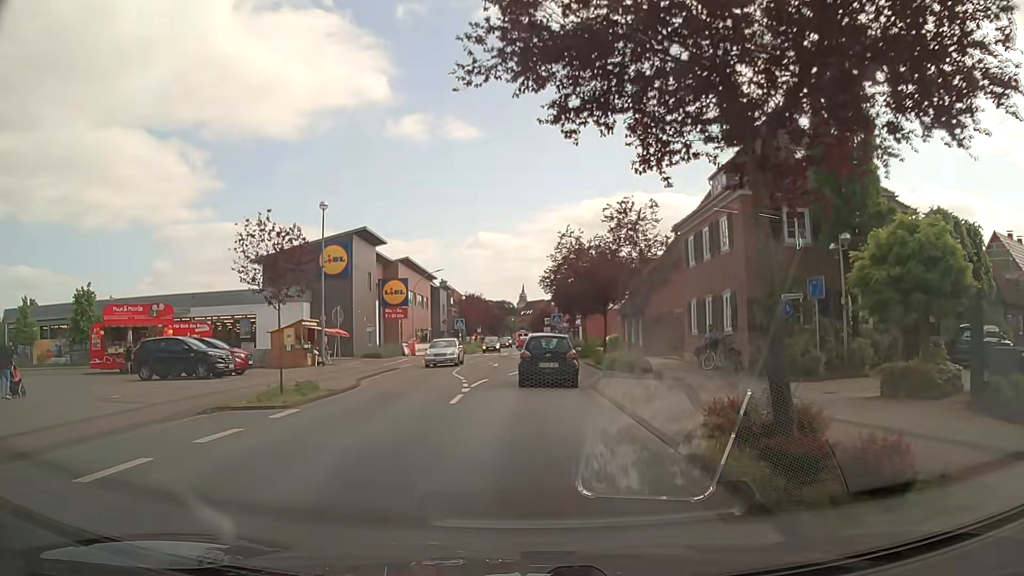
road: tertiary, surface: asphalt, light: Day
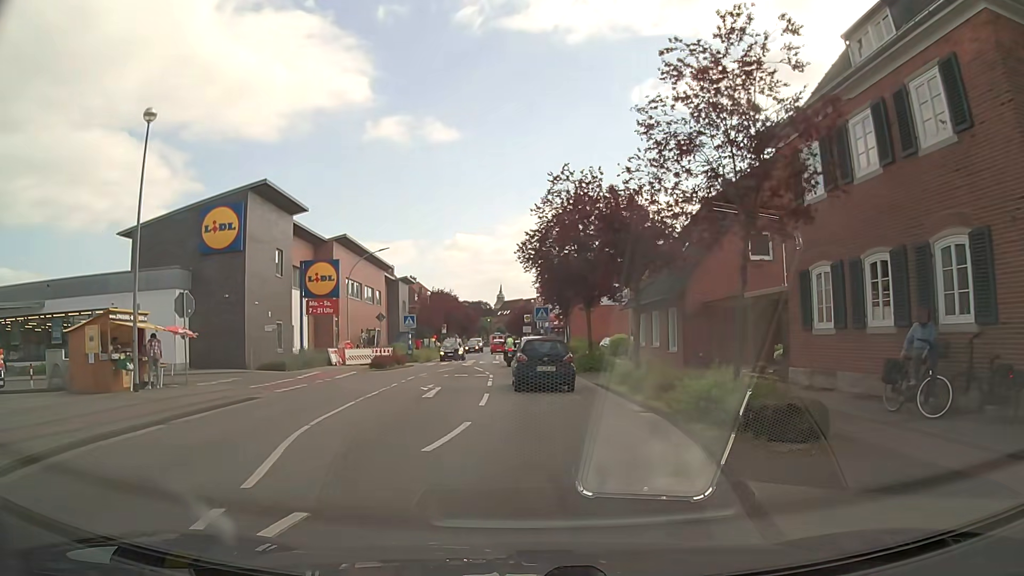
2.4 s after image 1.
(+0.1, +16.4) m; +1°
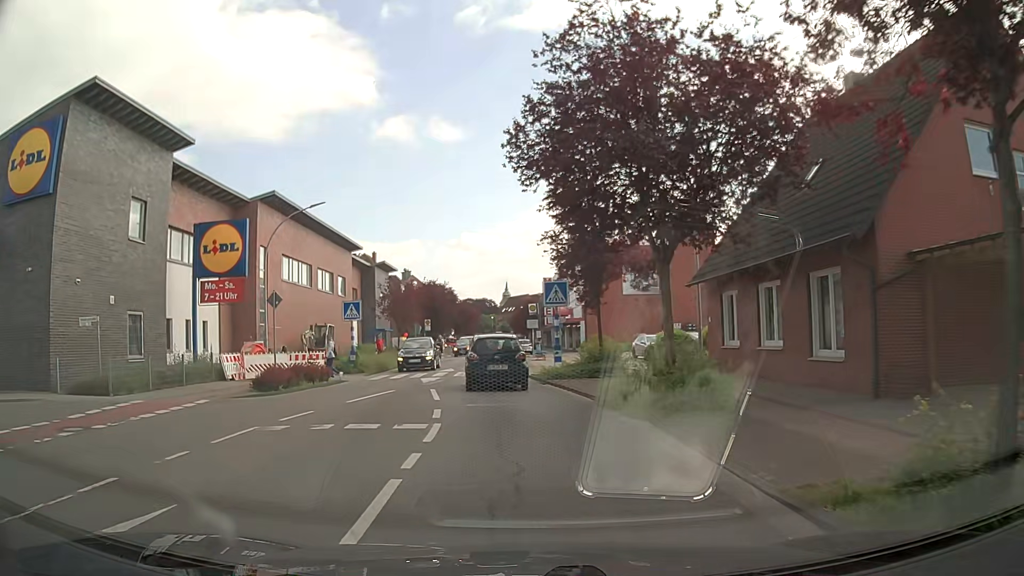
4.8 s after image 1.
(+0.1, +16.0) m; 0°
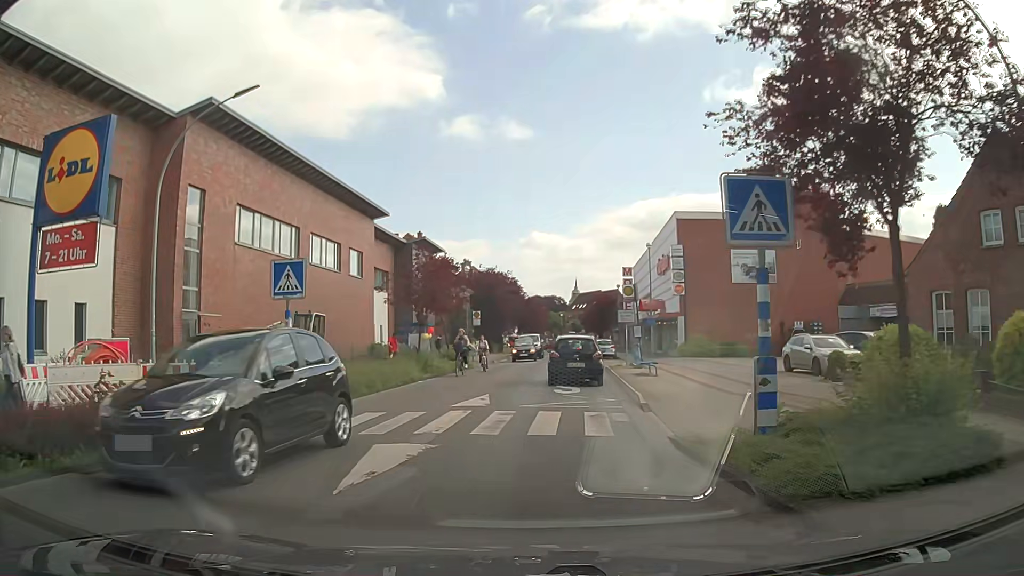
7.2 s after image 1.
(-1.0, +15.5) m; -7°
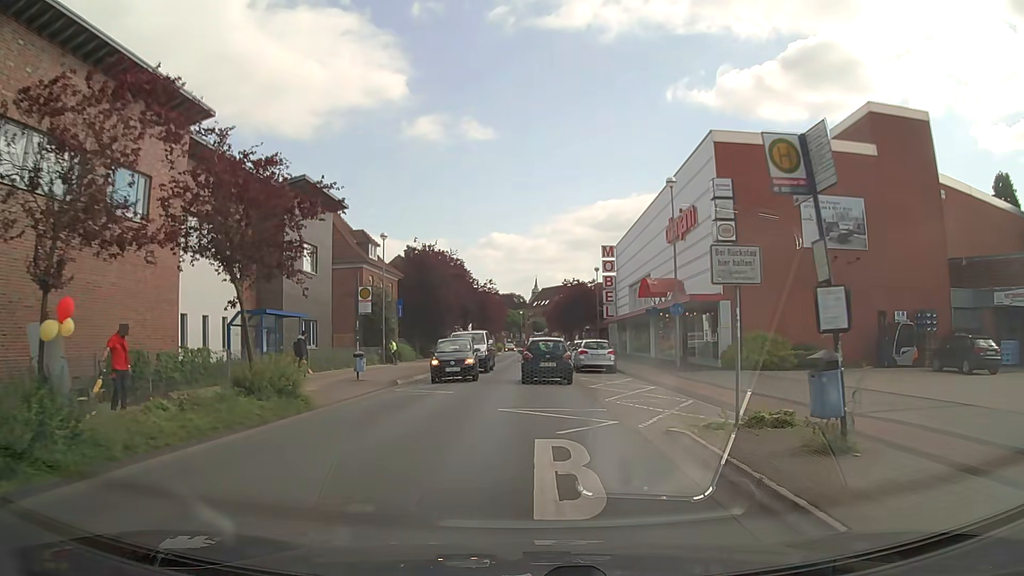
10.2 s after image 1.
(+1.1, +21.2) m; +4°
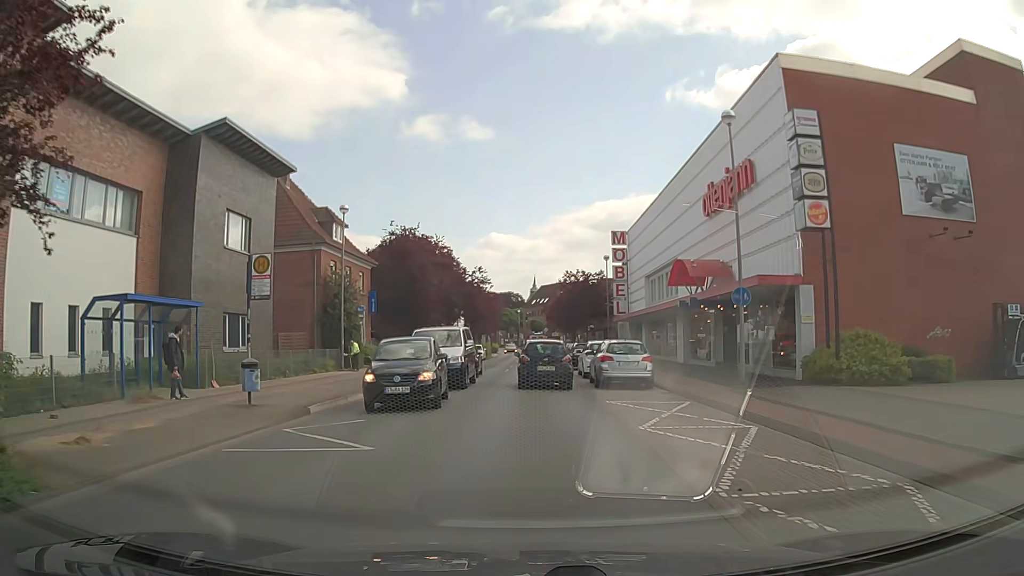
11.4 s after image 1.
(0.0, +9.5) m; 0°
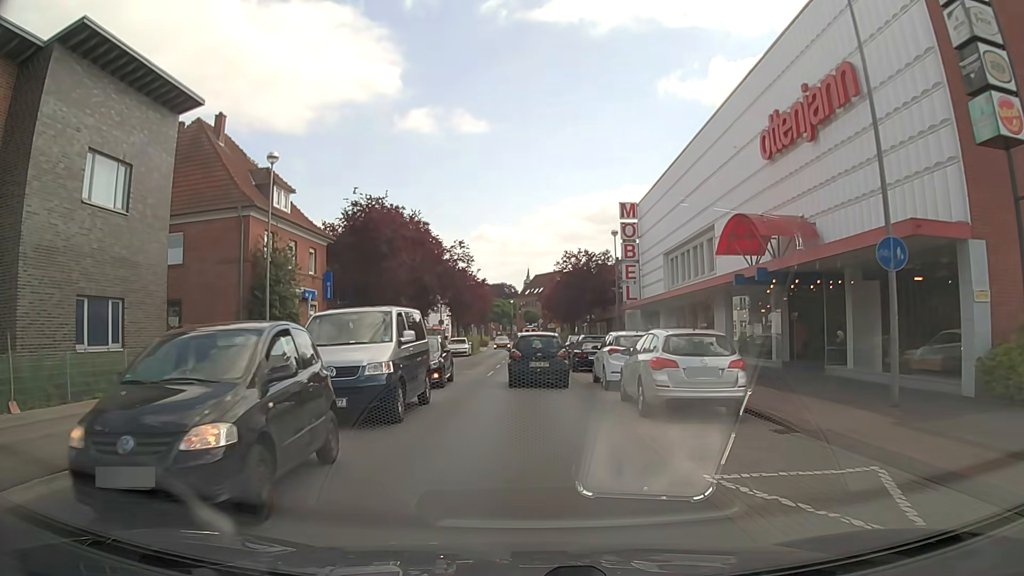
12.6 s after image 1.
(+0.1, +9.5) m; 0°
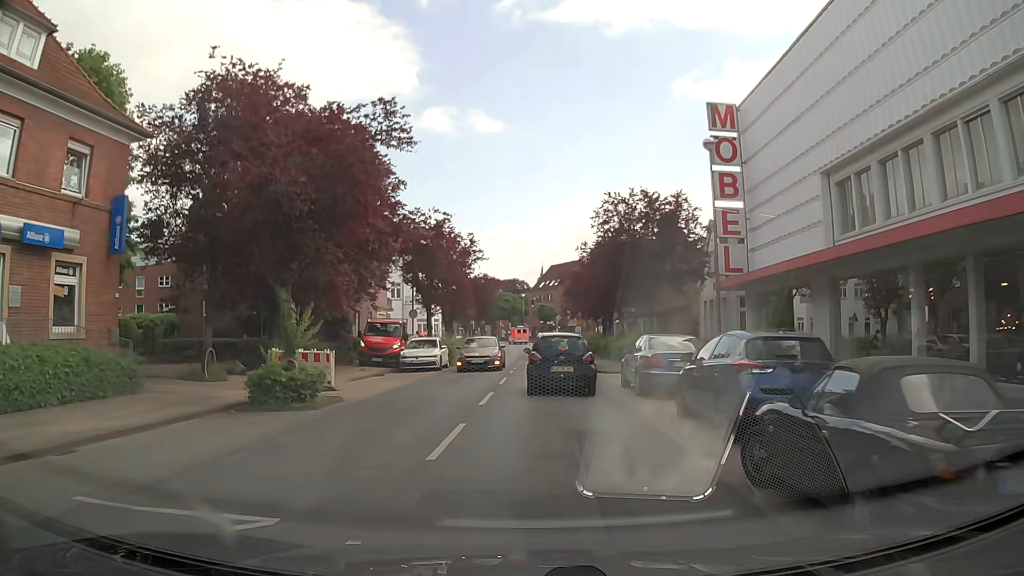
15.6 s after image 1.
(-0.1, +22.4) m; -1°
(0, +10) (0, +20) (+1, +30) (+1, +40) (+1, +50) (+1, +60) (+1, +70) (+1, +80) (0, +90) (0, +100) m
